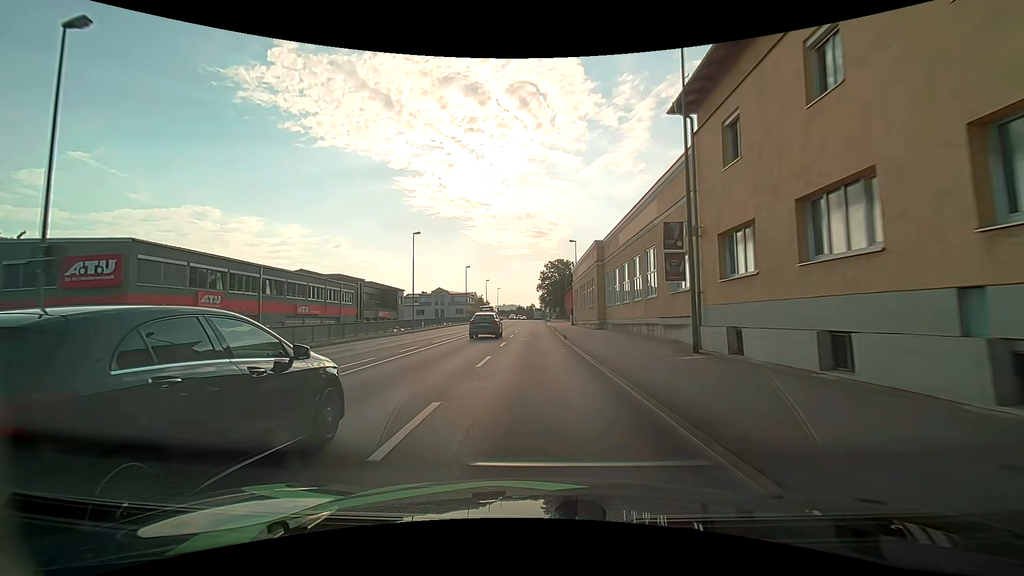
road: primary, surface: asphalt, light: Day
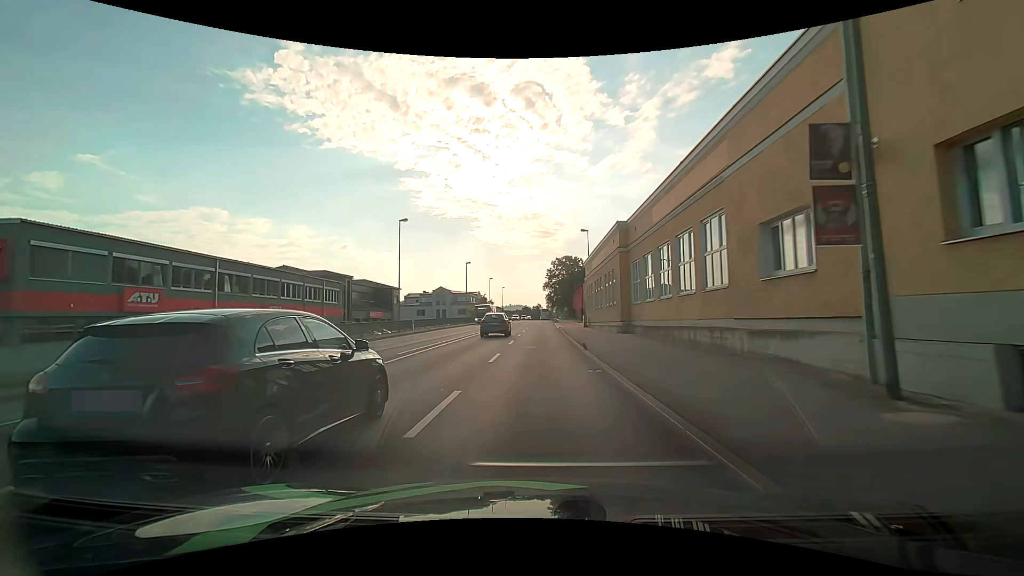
(-0.1, +7.6) m; -1°
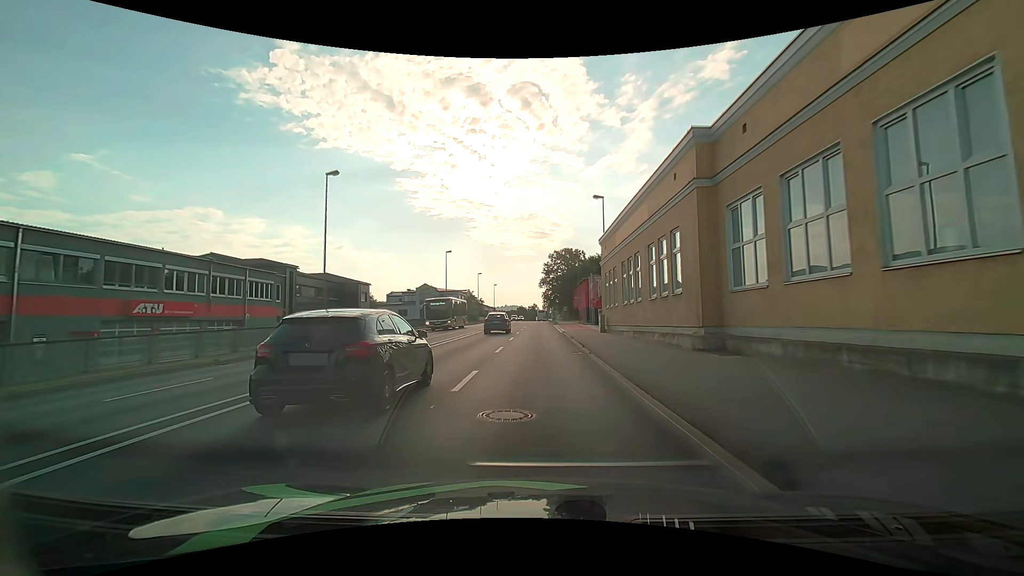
(0.0, +15.1) m; 0°
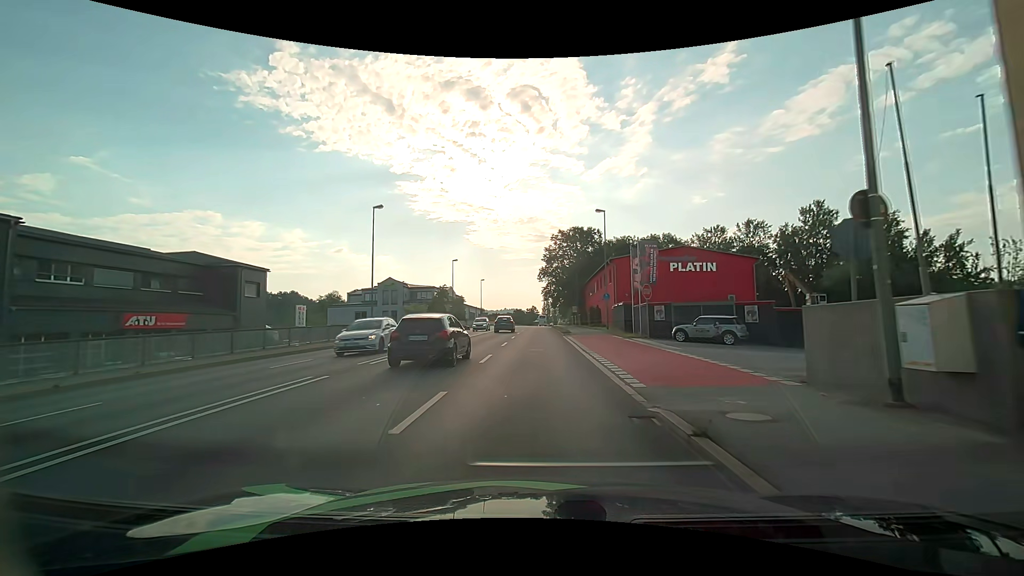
(+0.3, +30.2) m; 0°
(0, +10) (0, +20) (0, +30) (0, +40) (0, +50) (0, +60) (+1, +70) (+1, +80) (+1, +90) (+1, +100) m
